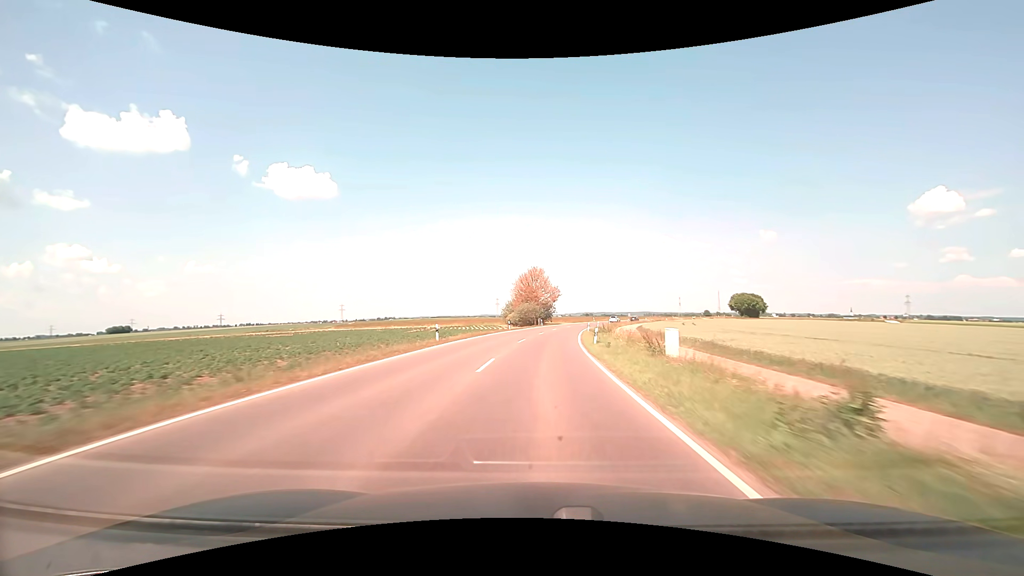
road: tertiary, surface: asphalt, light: Day
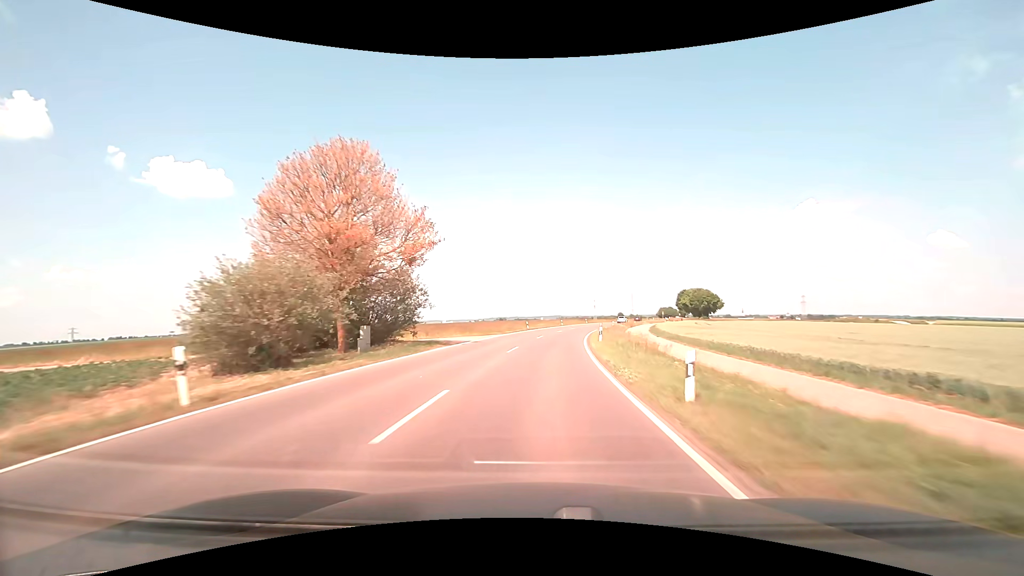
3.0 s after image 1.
(+4.9, +67.1) m; +10°
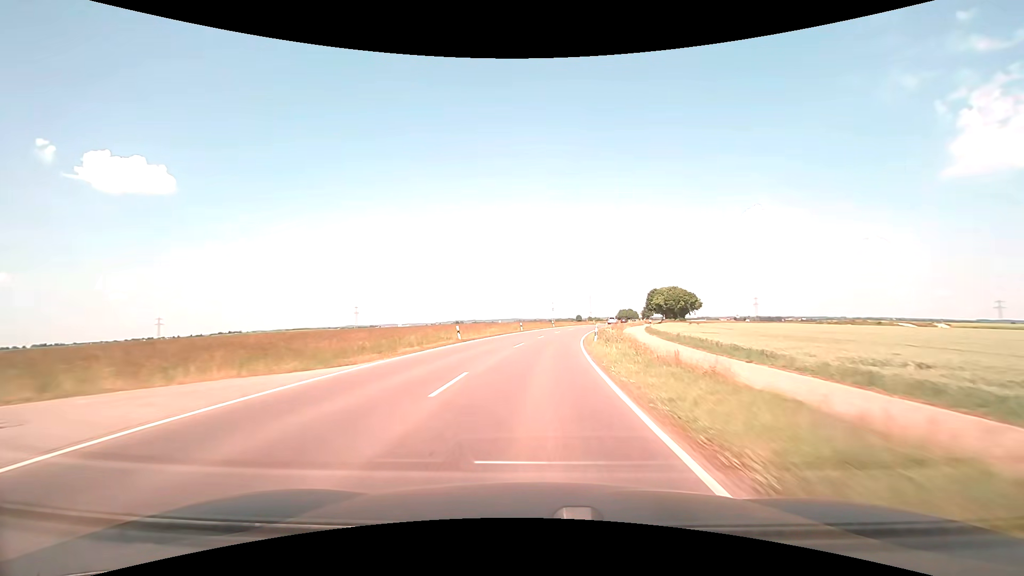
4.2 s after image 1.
(+1.1, +27.1) m; +5°
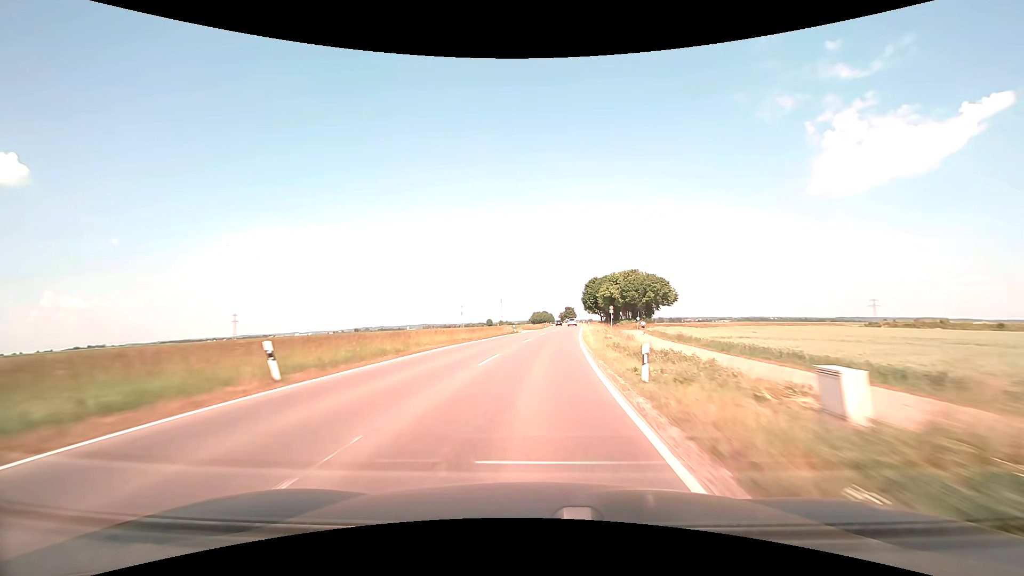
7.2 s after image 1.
(+6.7, +68.4) m; +10°
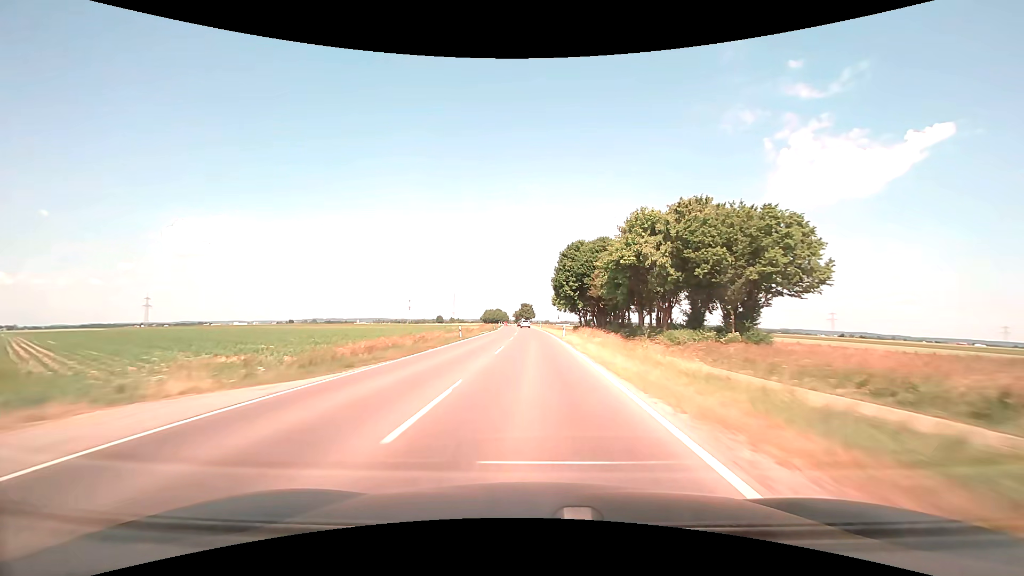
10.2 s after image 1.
(+4.6, +69.4) m; +5°
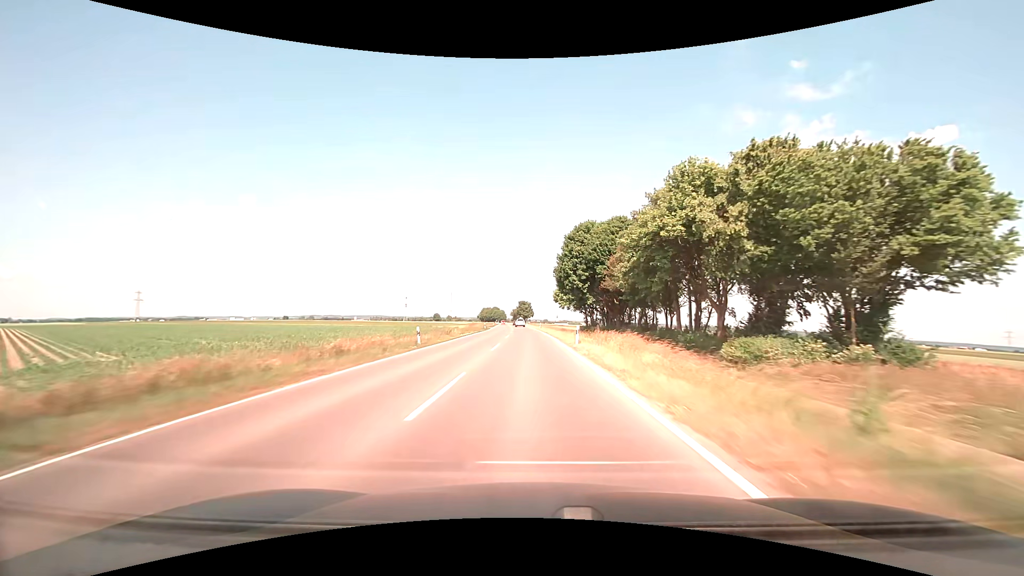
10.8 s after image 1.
(0.0, +14.0) m; 0°
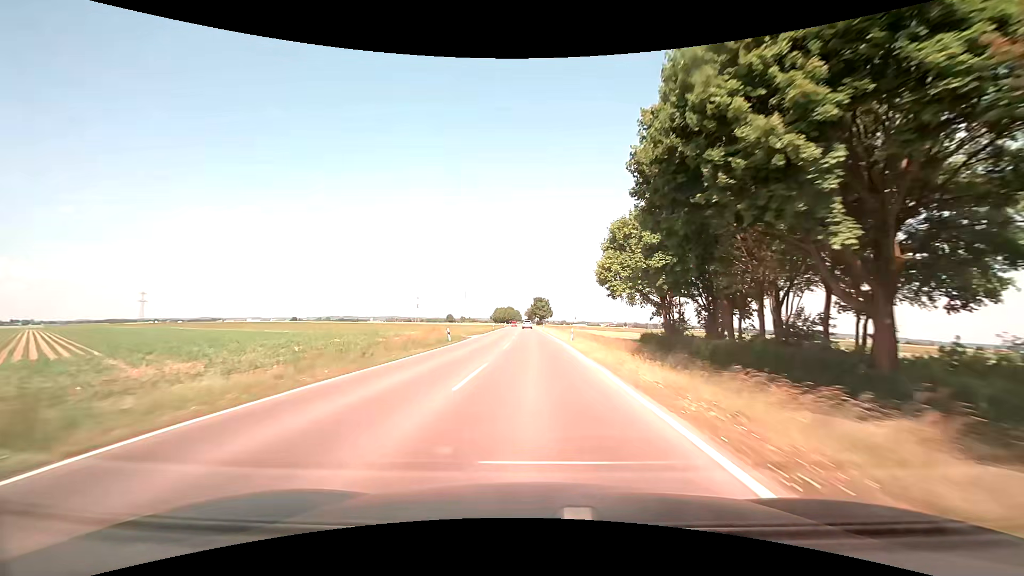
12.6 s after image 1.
(-0.4, +42.0) m; -2°
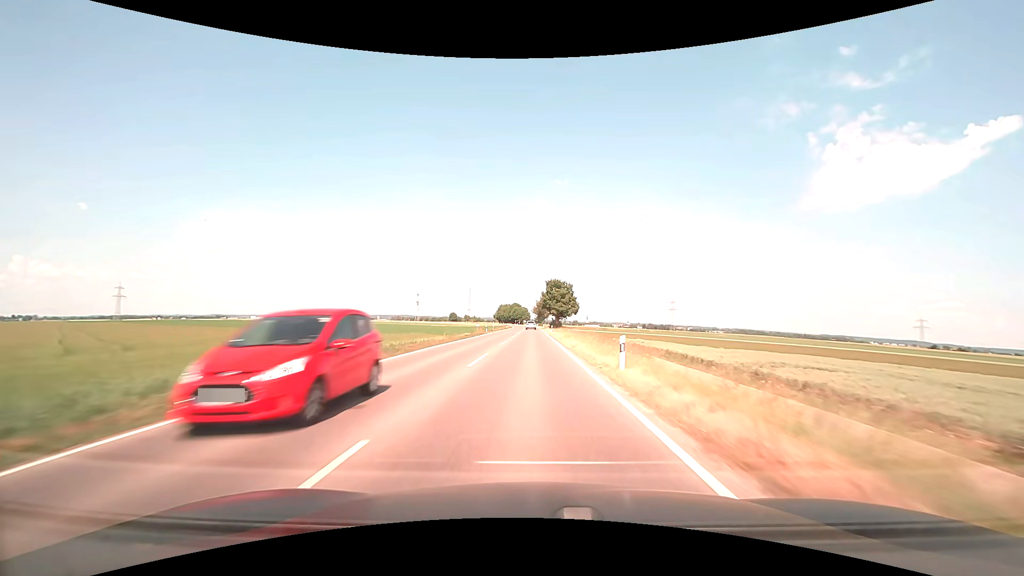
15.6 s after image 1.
(-0.8, +70.6) m; -1°
(0, +10) (0, +20) (0, +30) (0, +40) (0, +50) (0, +60) (0, +70) (0, +80) (0, +90) (0, +100) m
